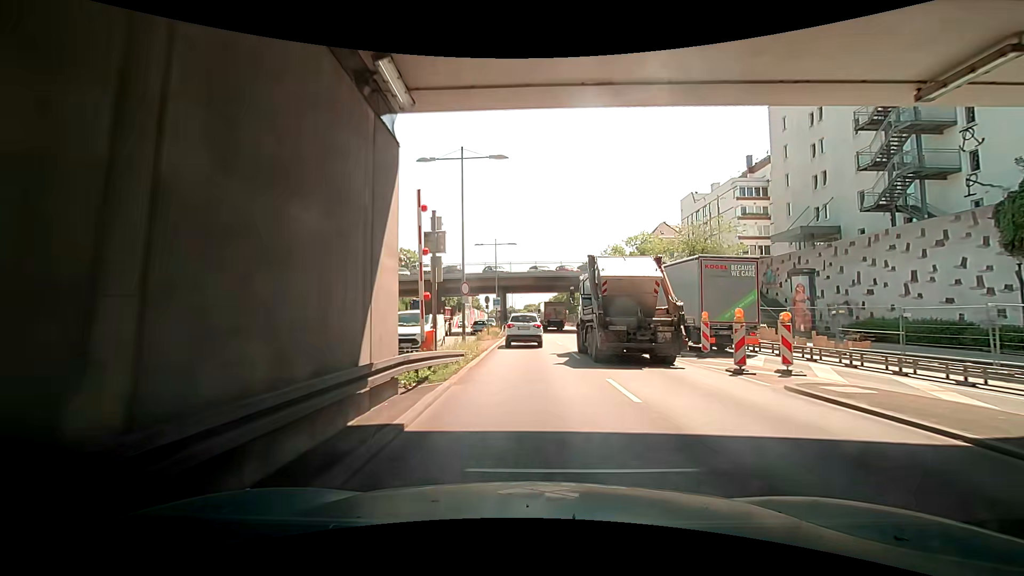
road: trunk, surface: asphalt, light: Day
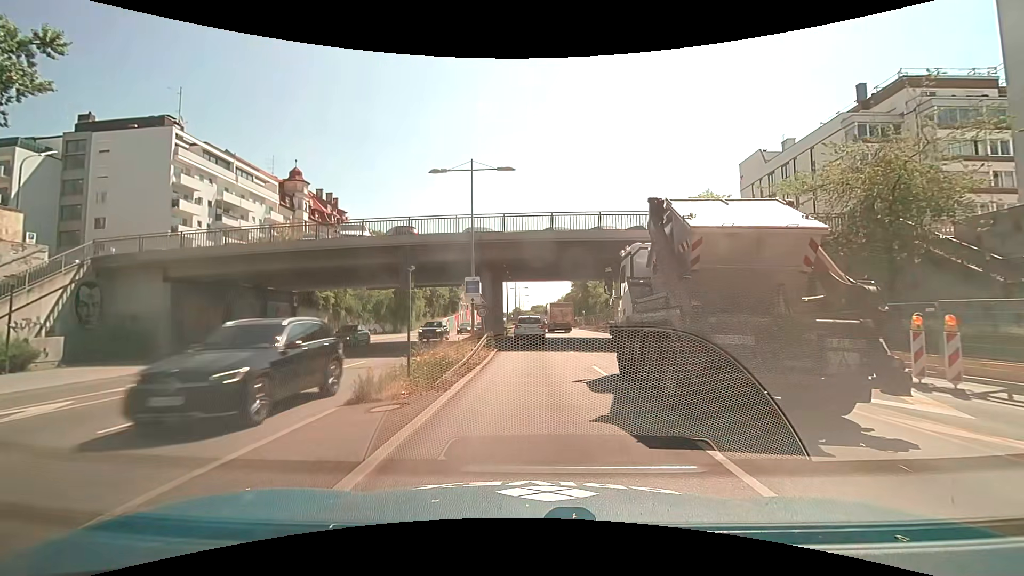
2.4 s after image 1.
(+0.6, +23.4) m; +1°
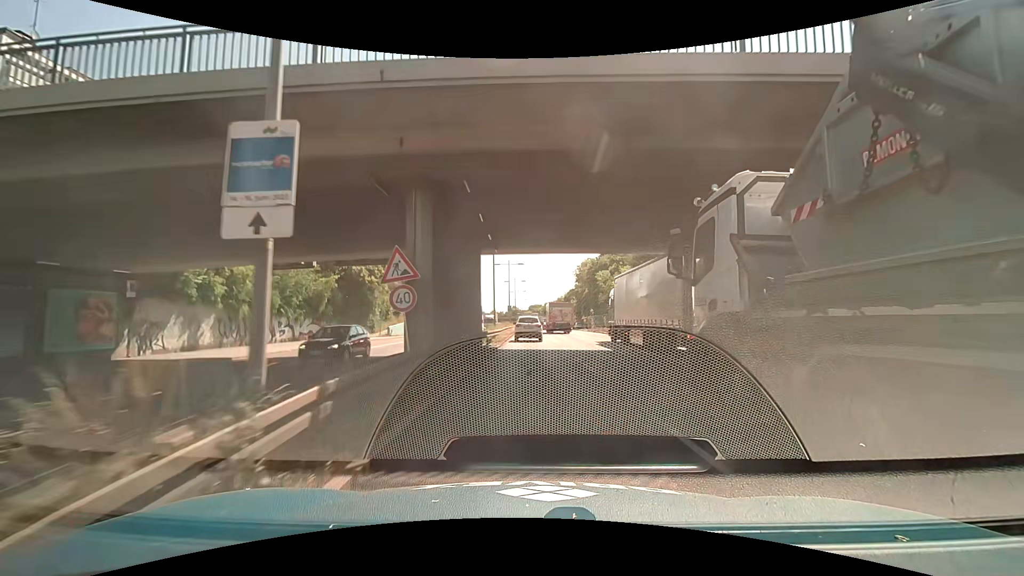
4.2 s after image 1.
(0.0, +17.5) m; 0°
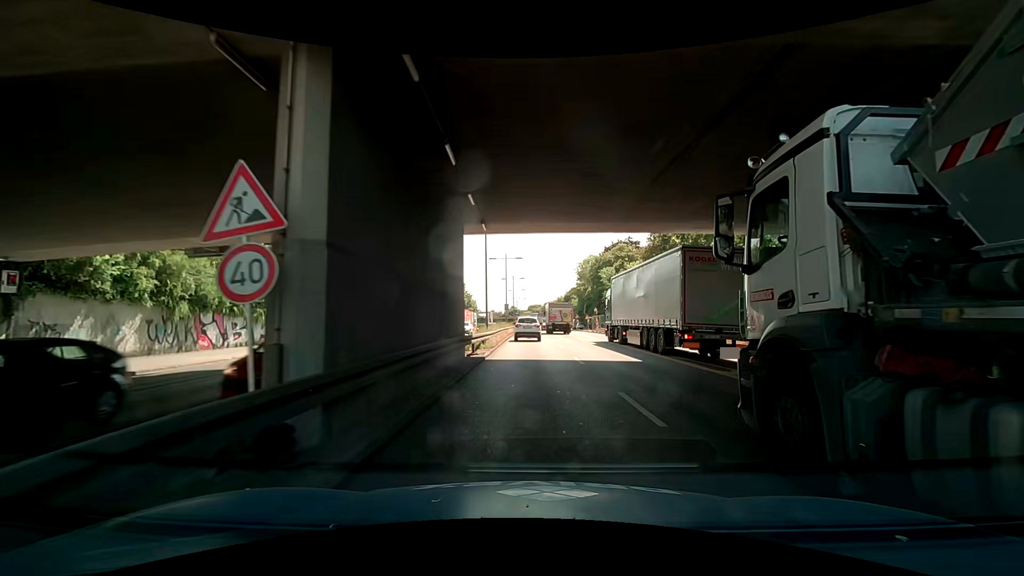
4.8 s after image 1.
(0.0, +6.0) m; 0°
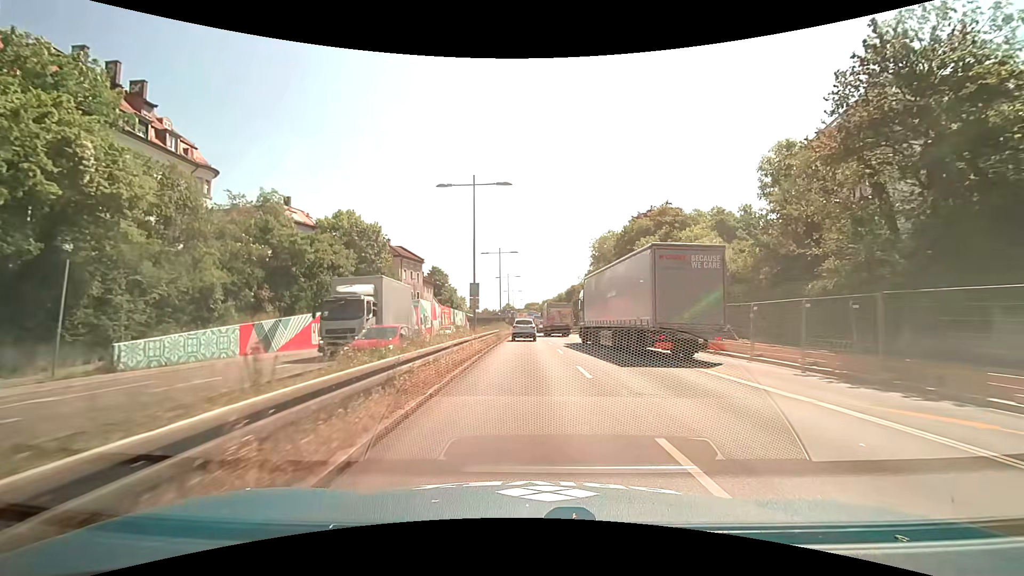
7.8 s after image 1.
(+0.2, +30.6) m; 0°
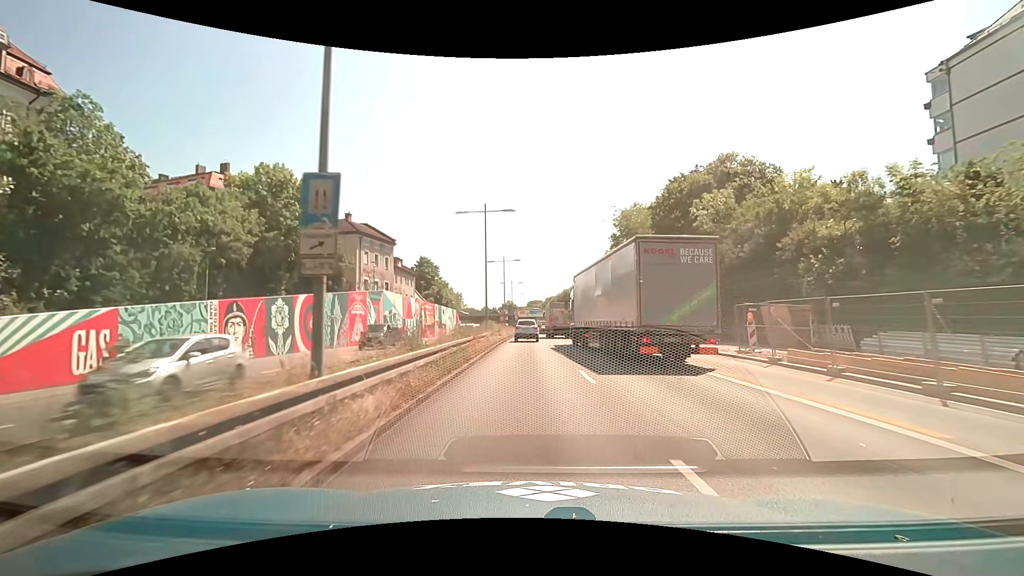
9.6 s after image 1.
(-0.1, +19.0) m; 0°
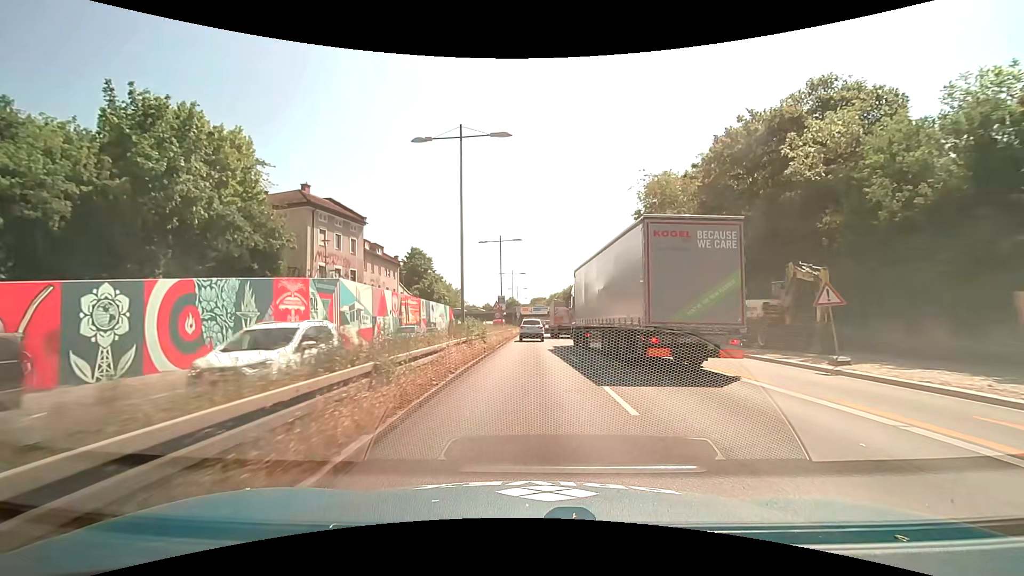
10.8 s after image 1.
(-0.1, +12.9) m; -1°
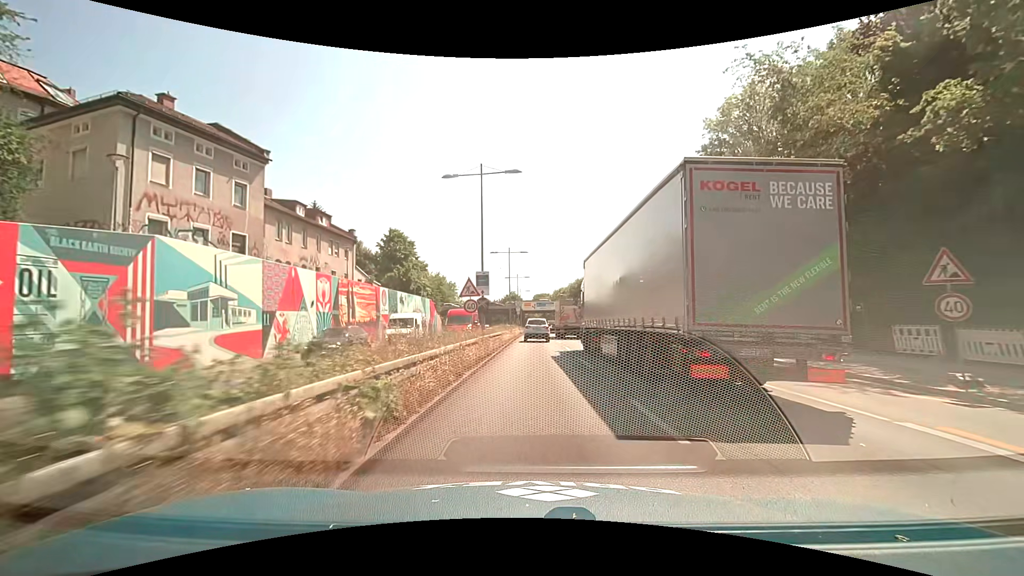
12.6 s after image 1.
(+0.1, +19.7) m; 0°
(0, +10) (0, +20) (0, +30) (0, +40) (+1, +50) (+1, +60) (+1, +70) (+1, +80) (+1, +90) (+1, +100) m
